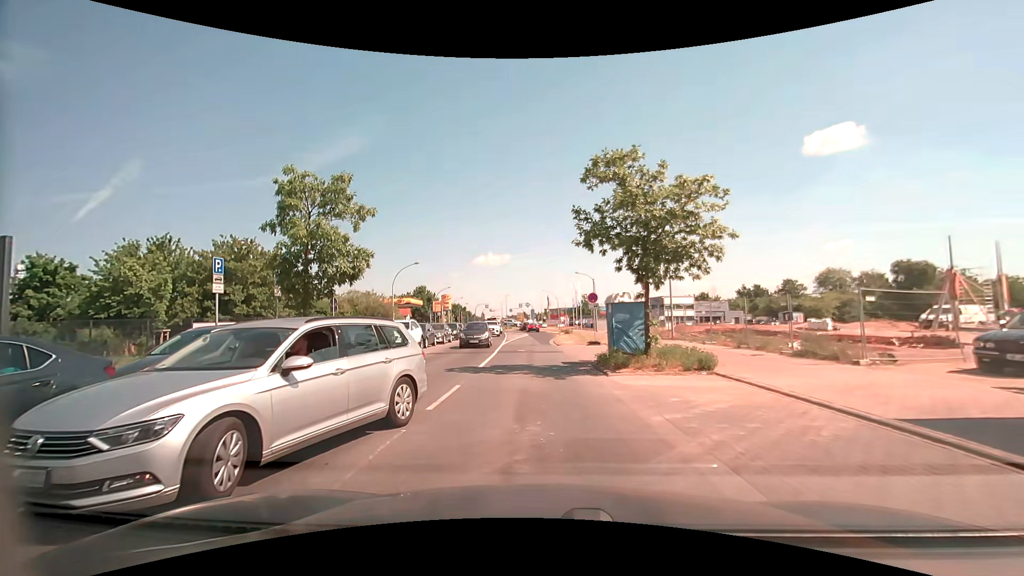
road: tertiary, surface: asphalt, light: Day
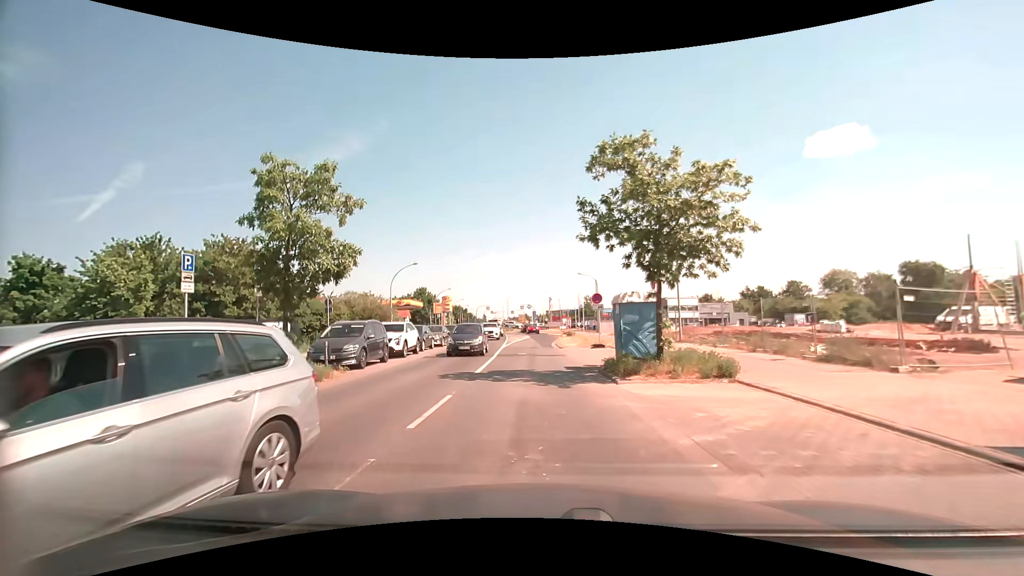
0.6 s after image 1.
(0.0, +1.4) m; 0°
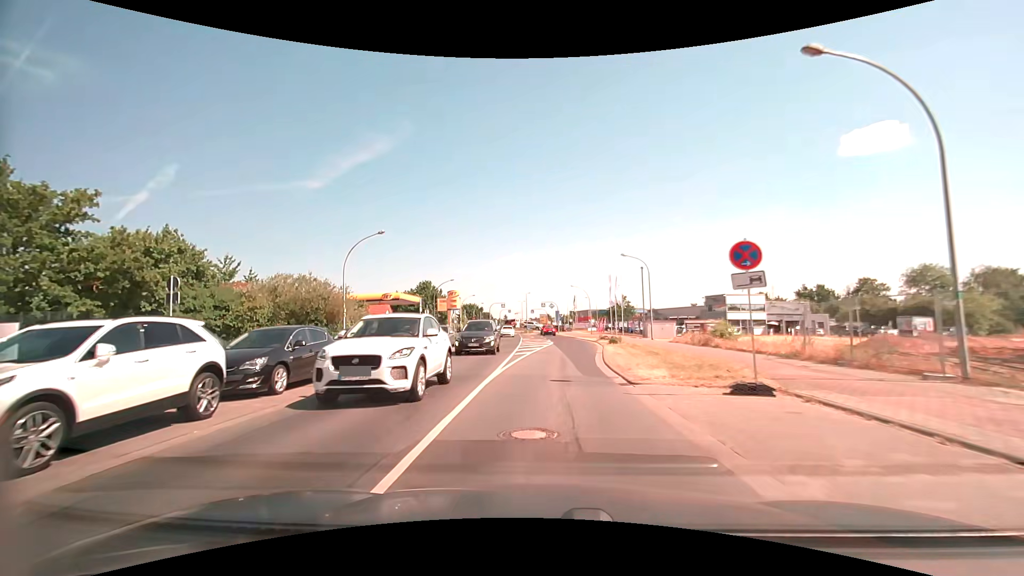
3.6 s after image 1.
(-0.6, +18.4) m; -3°
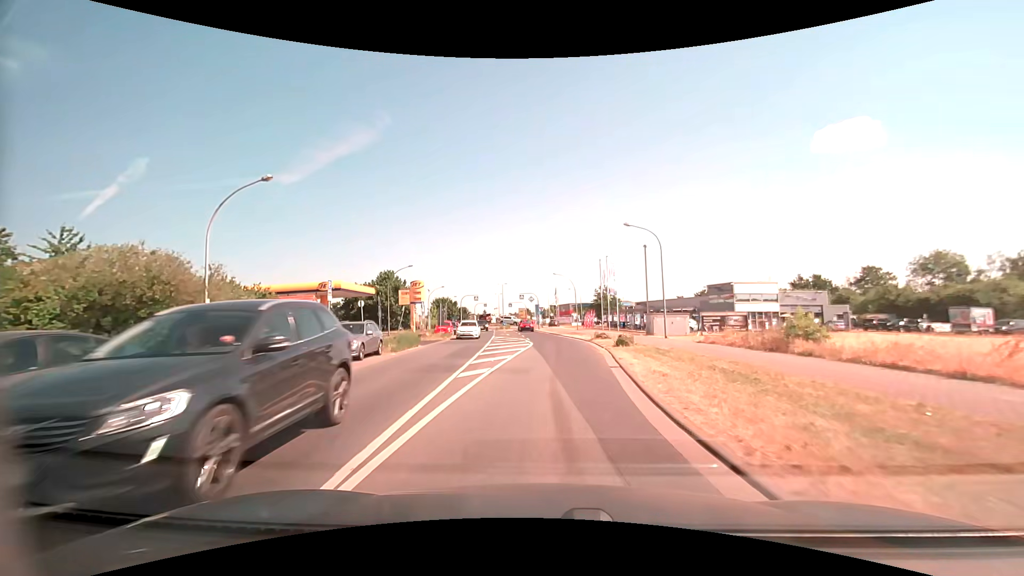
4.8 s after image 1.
(+0.1, +11.9) m; +2°
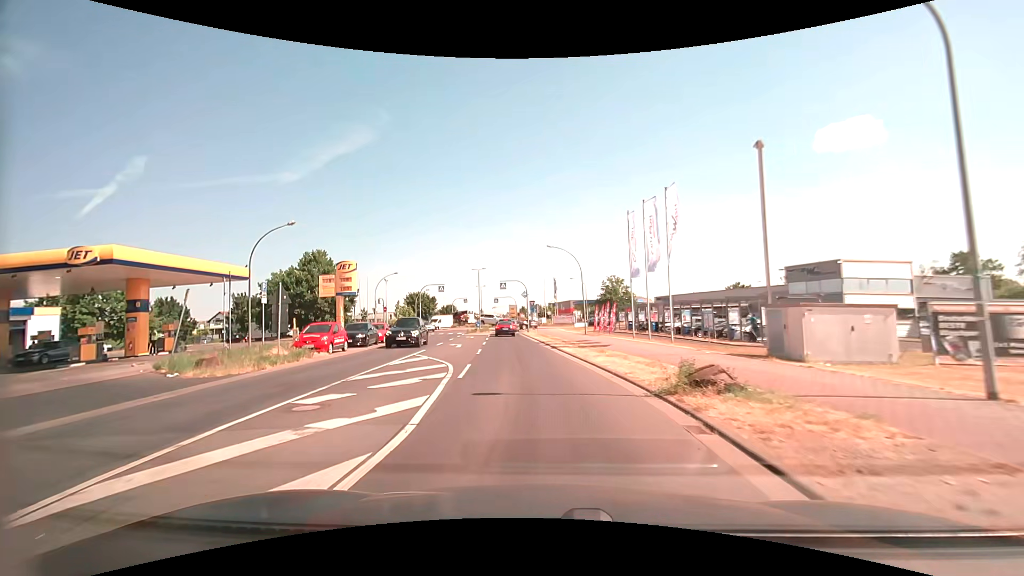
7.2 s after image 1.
(+1.1, +24.7) m; 0°
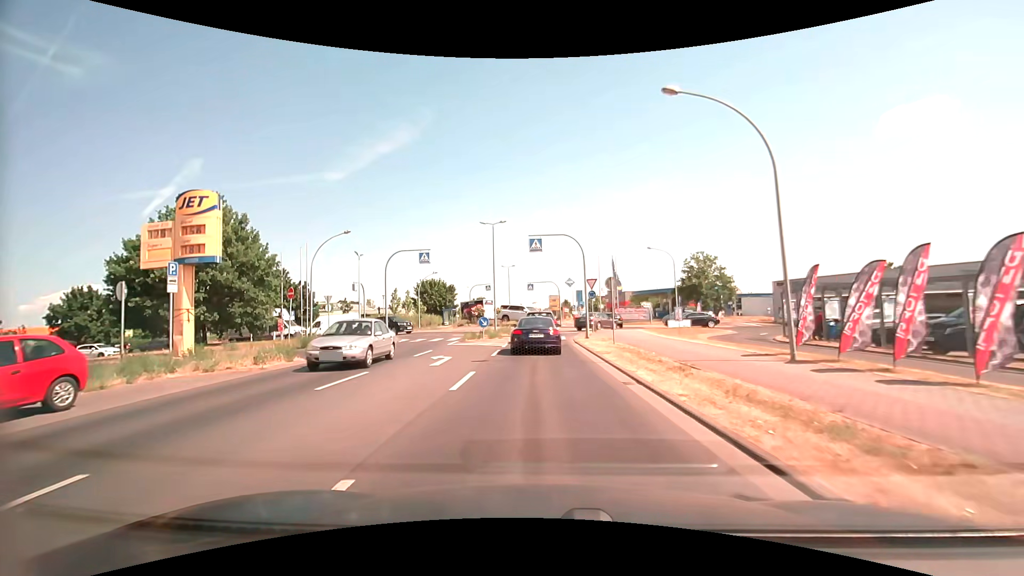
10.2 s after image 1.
(-1.6, +28.1) m; -4°
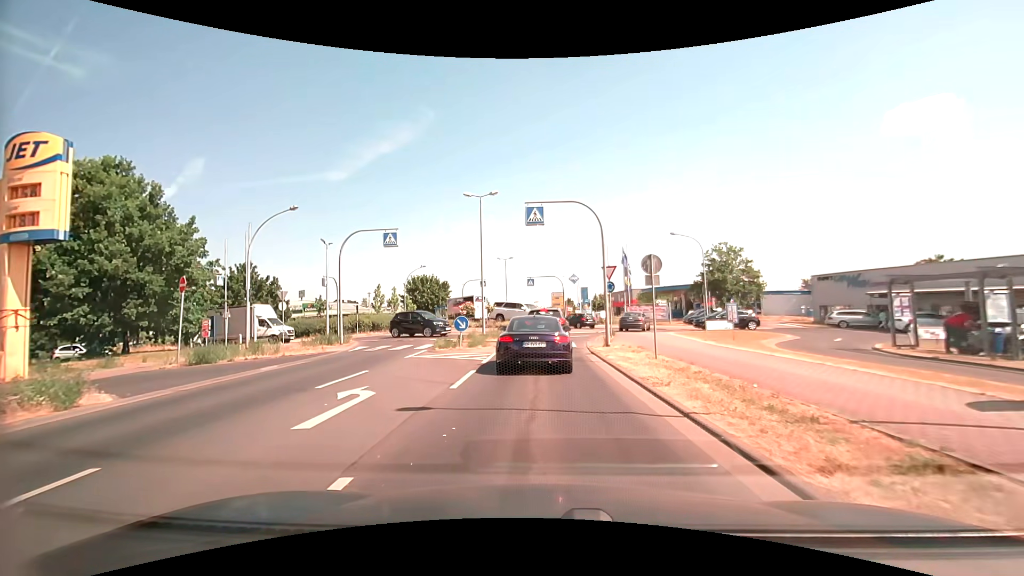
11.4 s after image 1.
(0.0, +7.7) m; 0°
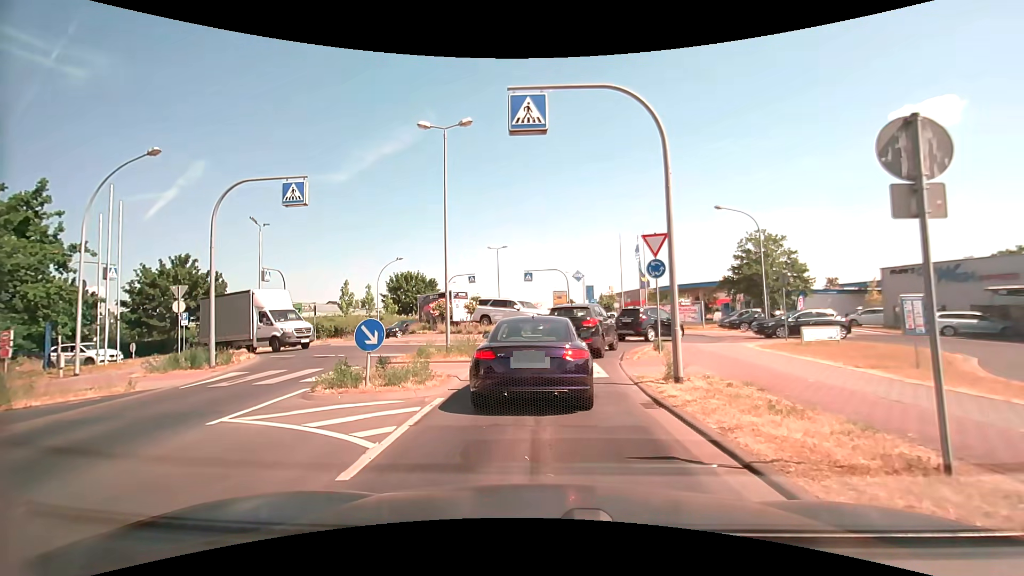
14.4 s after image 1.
(-0.1, +9.8) m; -2°
(0, +10) (+2, +20) (+7, +28) (+7, +38) (-1, +44) (-10, +42) (-19, +38) (-29, +37) (-39, +37) (-49, +37) m
